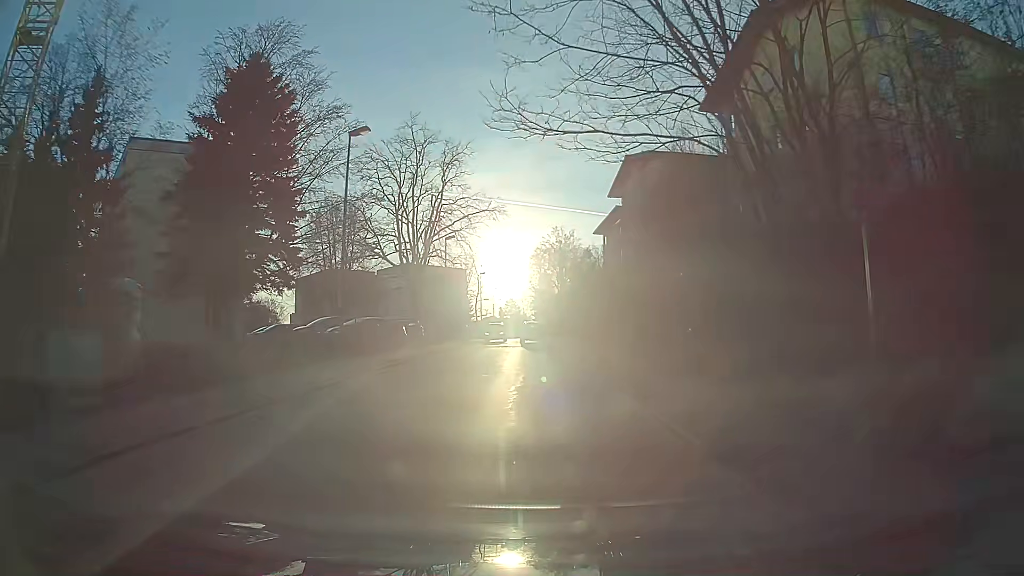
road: residential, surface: asphalt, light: Day
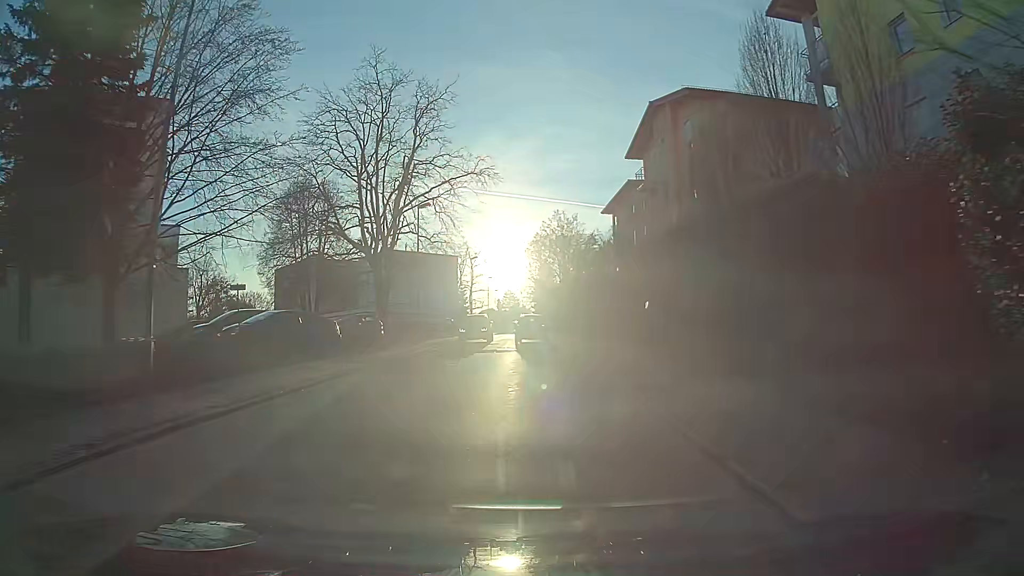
(-0.1, +12.0) m; -1°
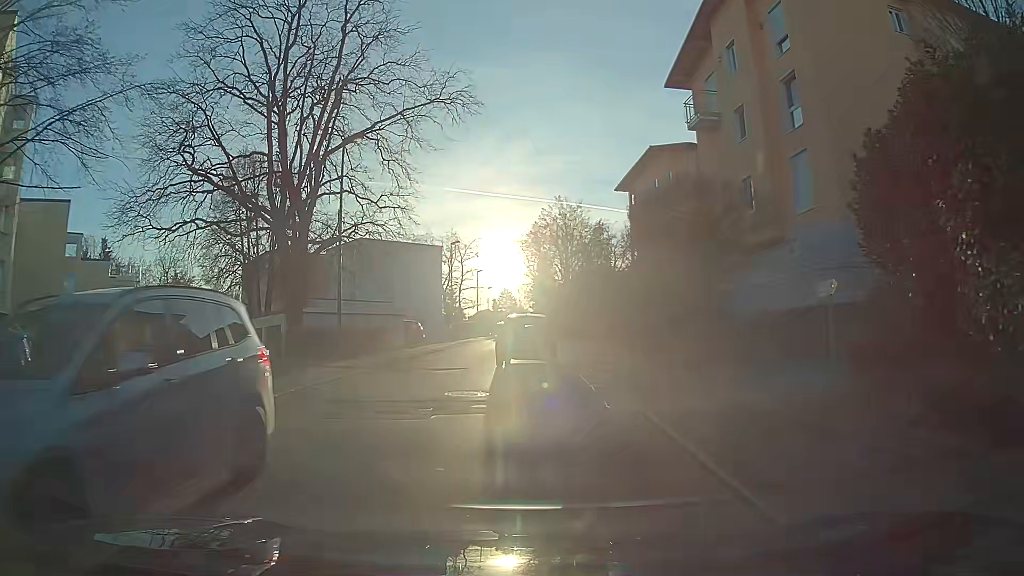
(-0.1, +15.3) m; 0°
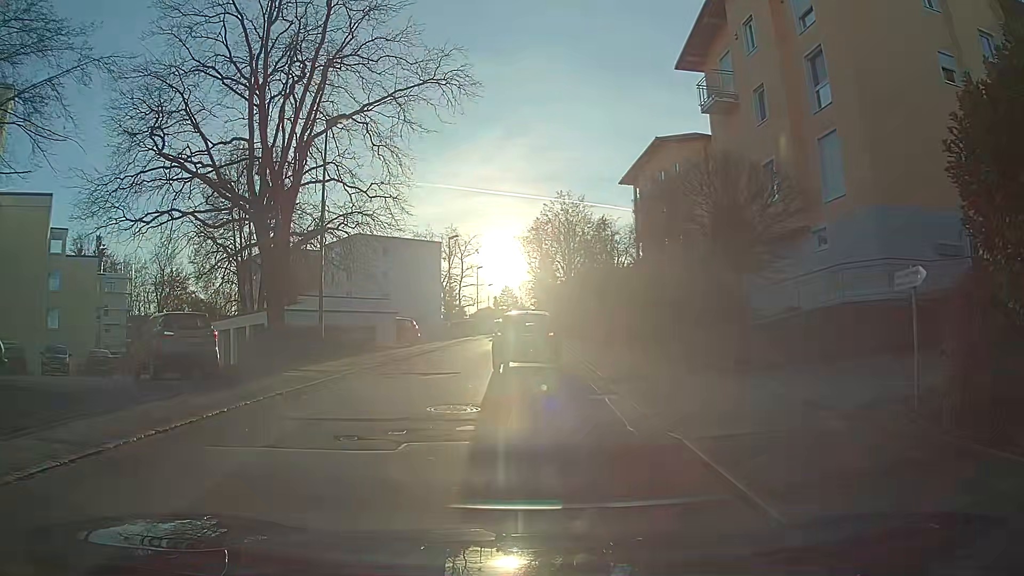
(0.0, +2.1) m; 0°
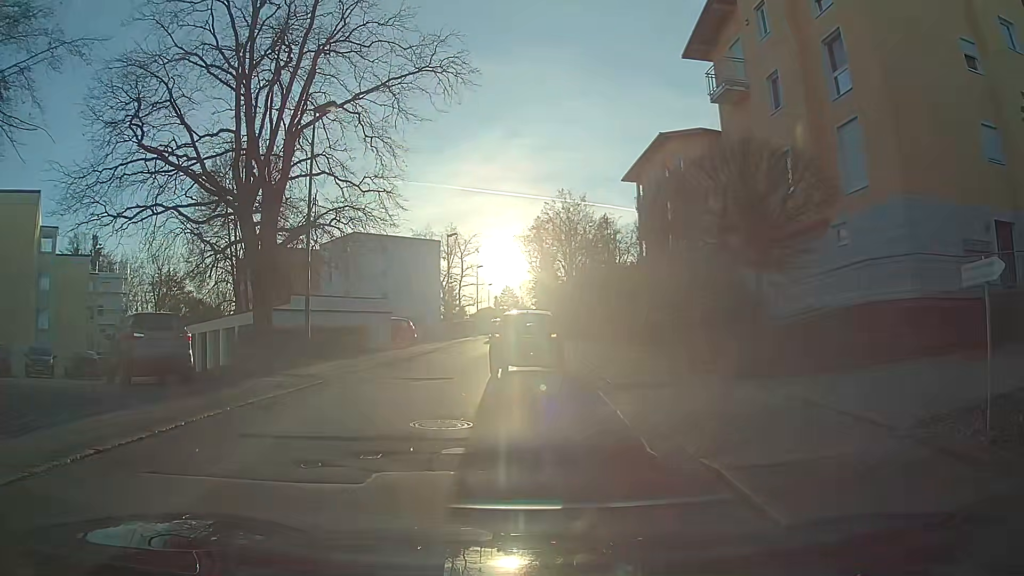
(0.0, +1.3) m; -2°
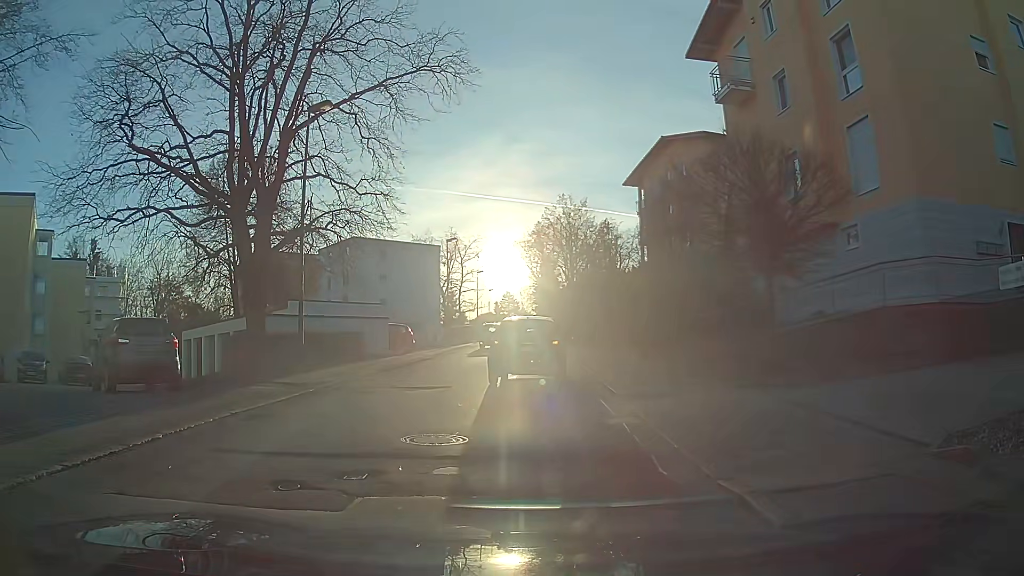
(0.0, +0.7) m; 0°
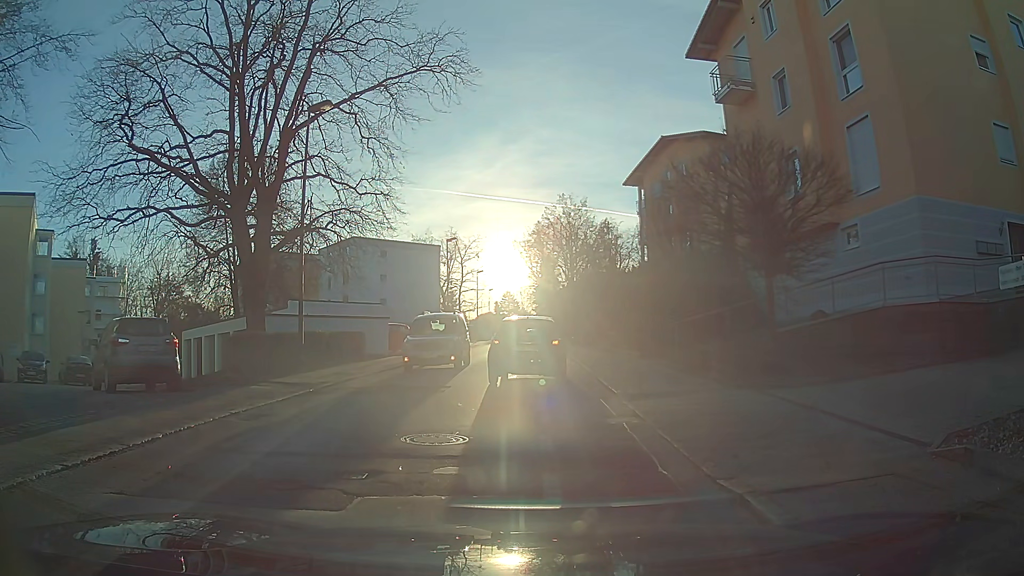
(0.0, +0.1) m; 0°
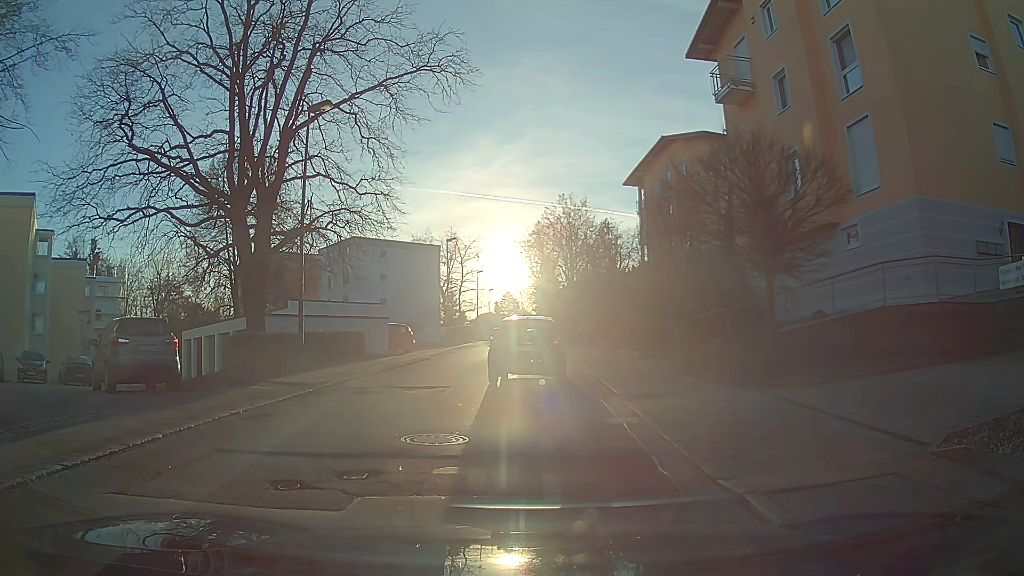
(0.0, 0.0) m; 0°
(-2, +10) (-2, +20) (-1, +30) (0, +40) (-1, +50) (-1, +60) (0, +70) (+2, +79) (+2, +89) (+3, +99) m
